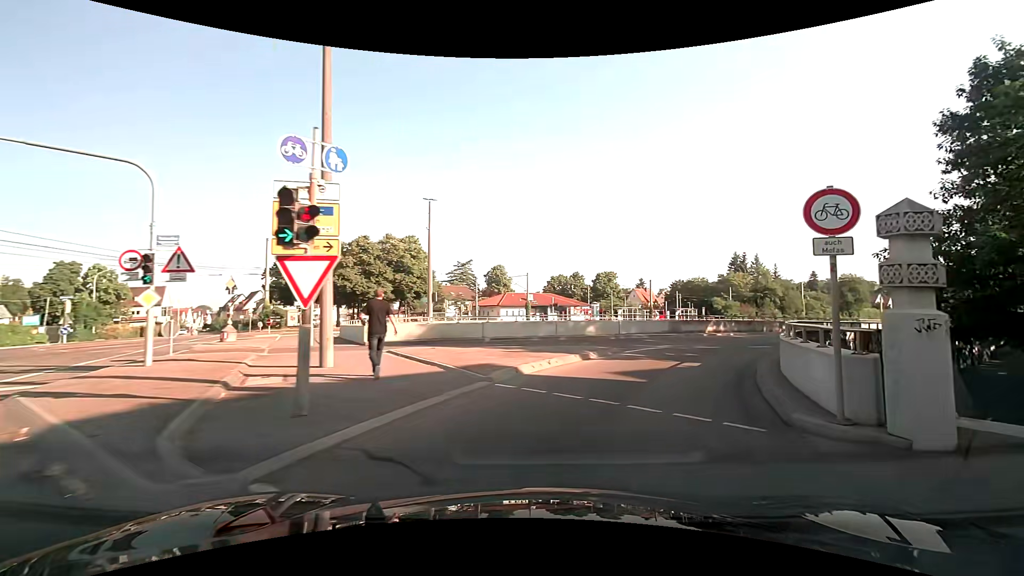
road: tertiary_link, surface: asphalt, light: Day
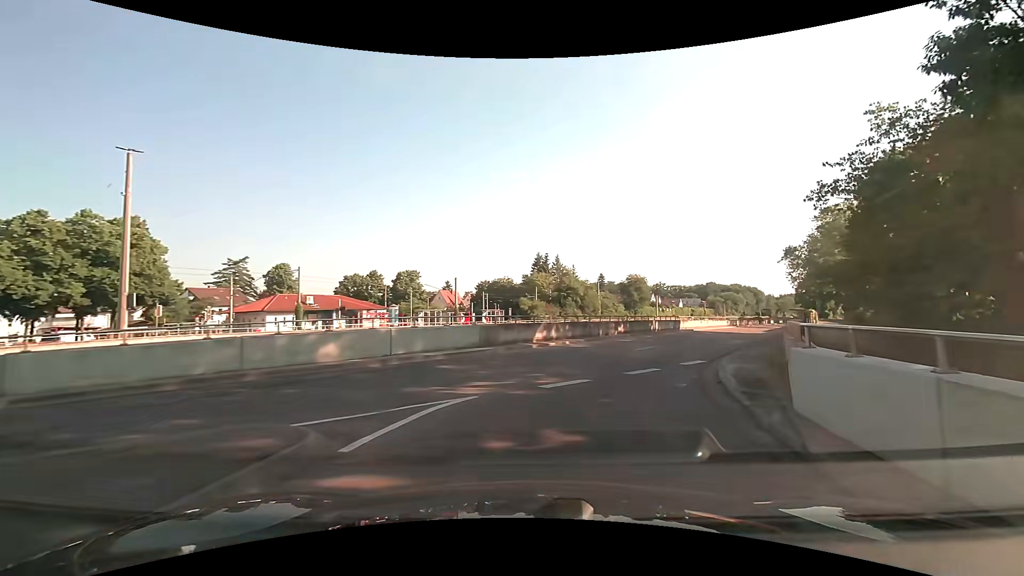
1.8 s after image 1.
(+2.4, +12.7) m; +21°
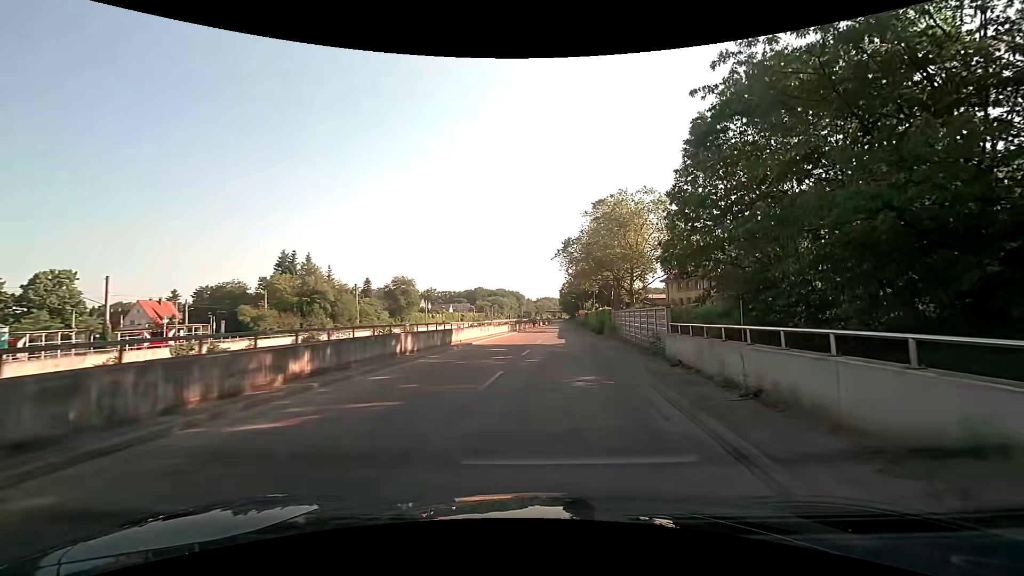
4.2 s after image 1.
(+4.4, +17.6) m; +26°
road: trunk_link
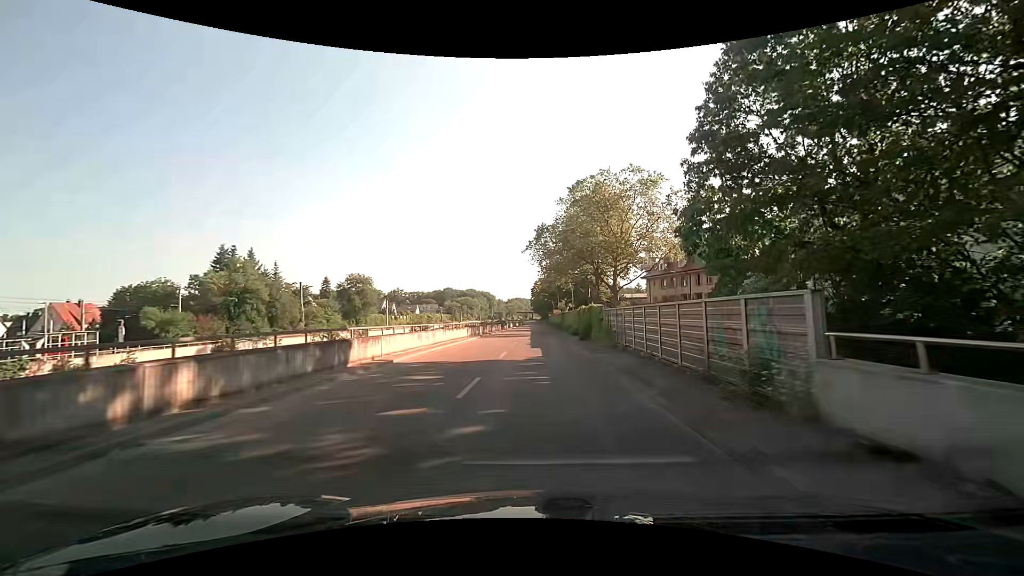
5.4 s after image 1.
(+0.5, +10.0) m; +4°
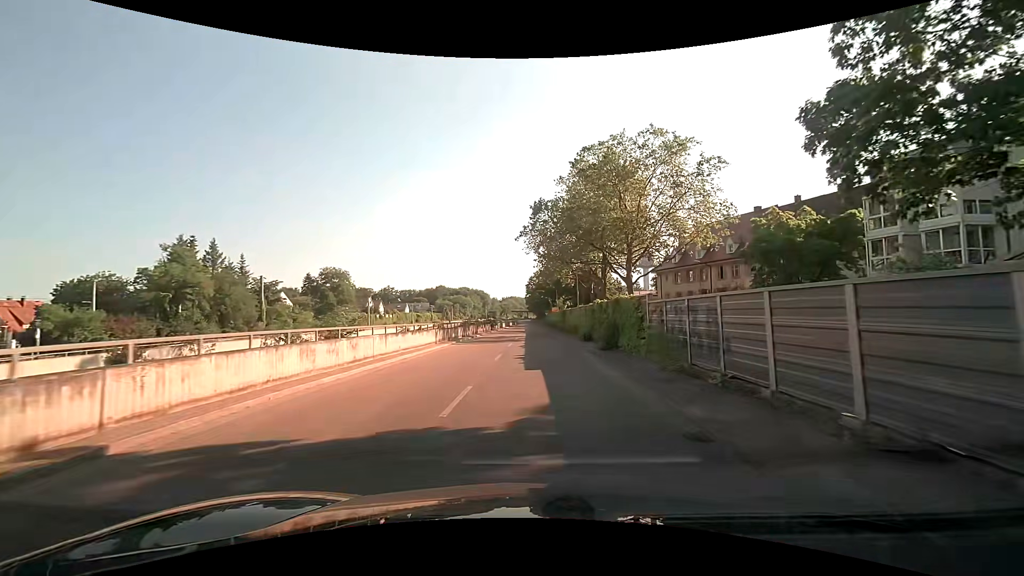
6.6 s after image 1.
(0.0, +10.8) m; 0°
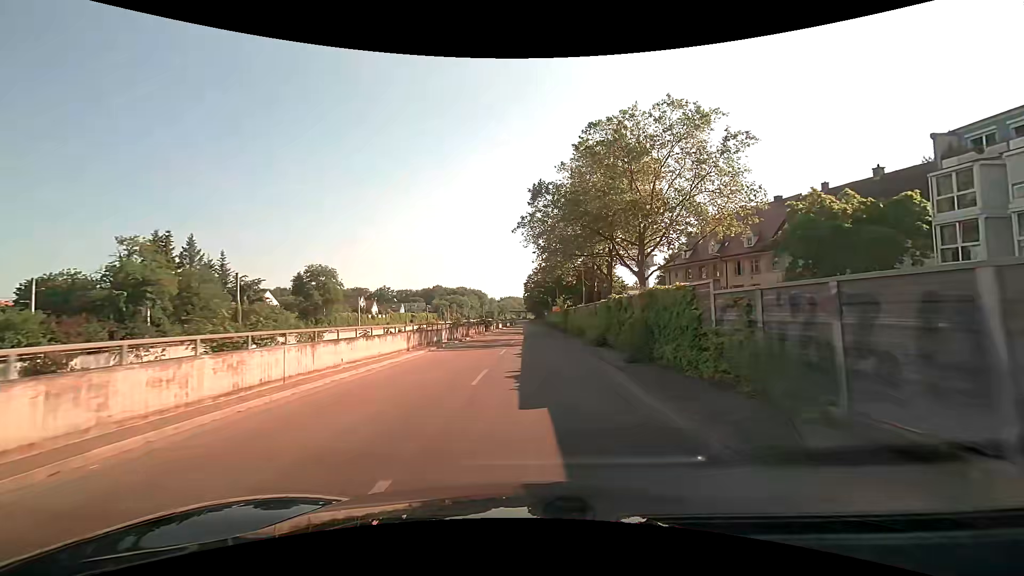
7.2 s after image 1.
(0.0, +5.8) m; +1°
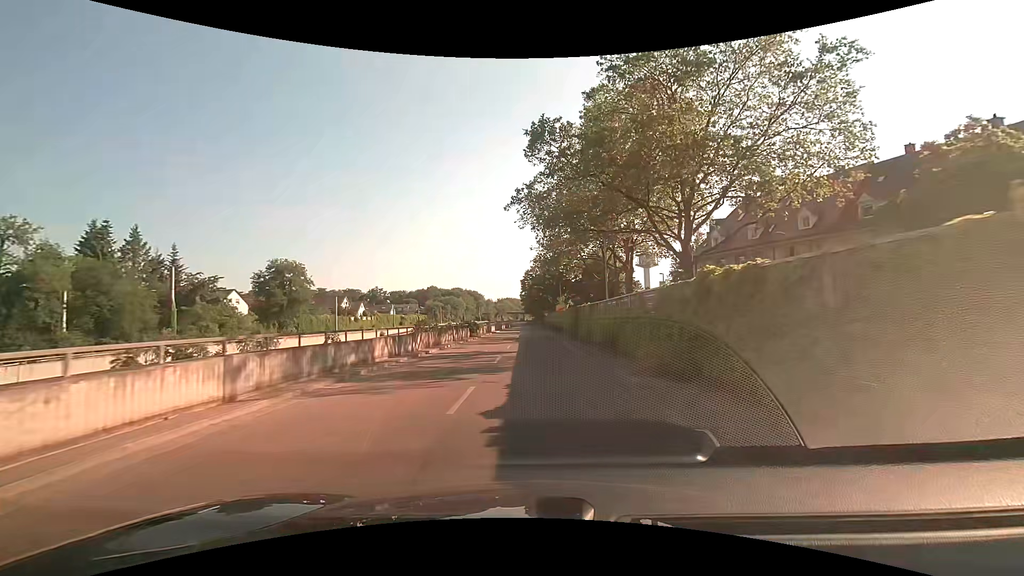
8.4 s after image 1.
(0.0, +12.1) m; 0°
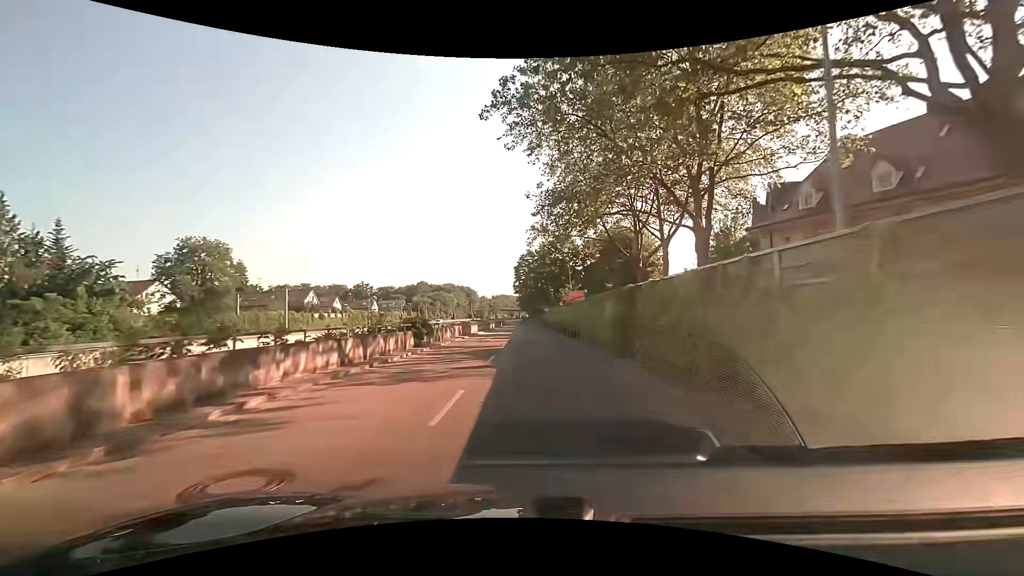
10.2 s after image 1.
(+0.1, +19.2) m; +1°
(0, +10) (0, +20) (0, +30) (0, +40) (0, +50) (0, +60) (0, +70) (0, +80) (0, +90) (0, +100) m
